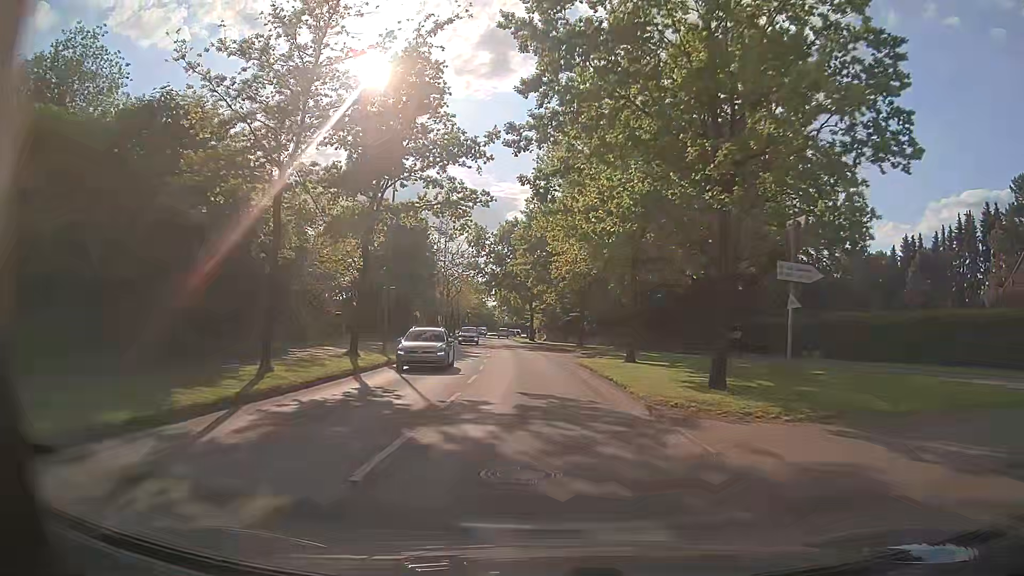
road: secondary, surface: asphalt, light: Day
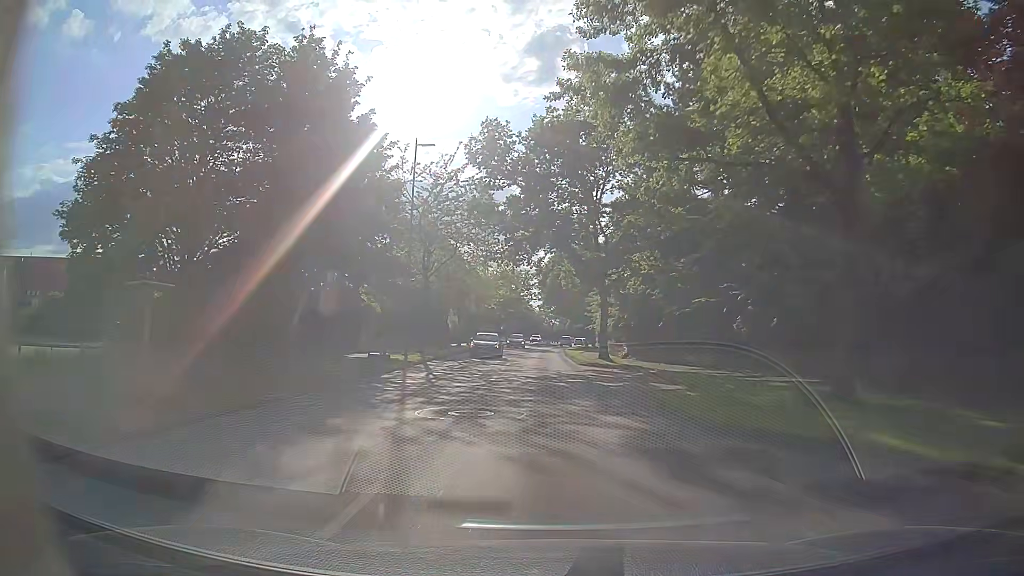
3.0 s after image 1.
(-1.6, +39.3) m; -5°
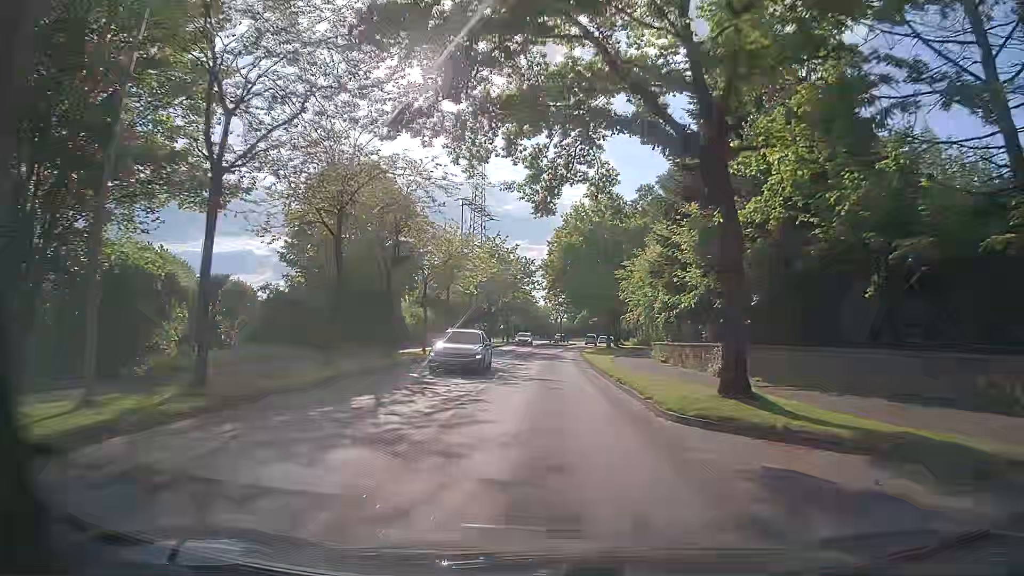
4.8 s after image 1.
(0.0, +23.7) m; 0°
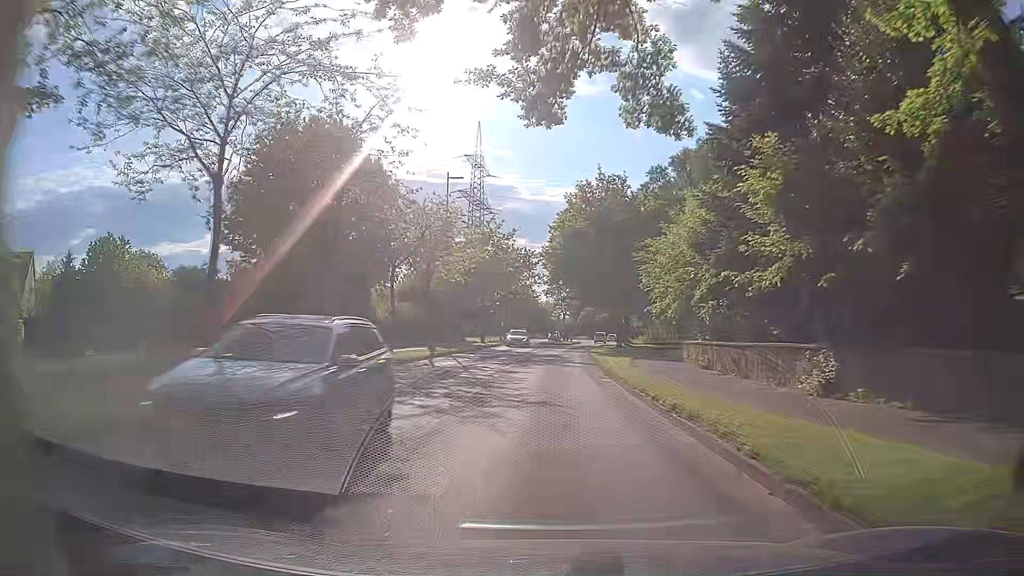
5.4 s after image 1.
(0.0, +7.9) m; 0°
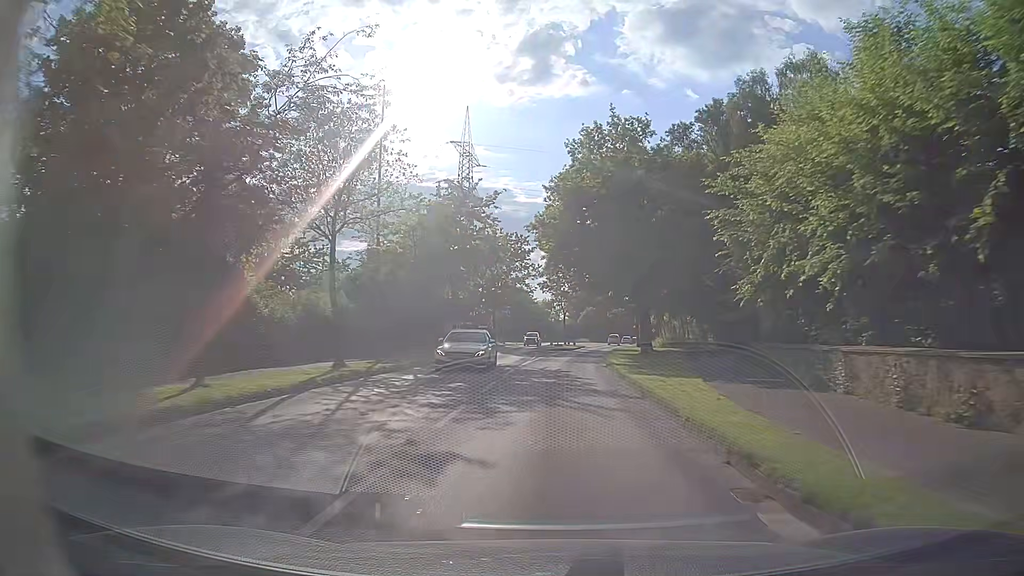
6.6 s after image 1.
(+0.1, +15.8) m; +1°
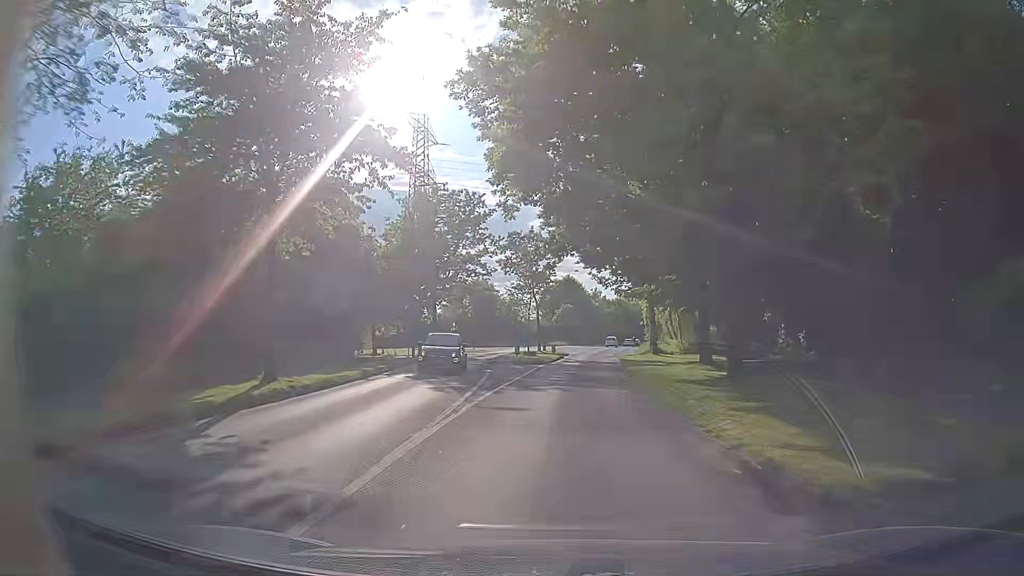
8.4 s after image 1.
(+0.1, +23.8) m; +2°
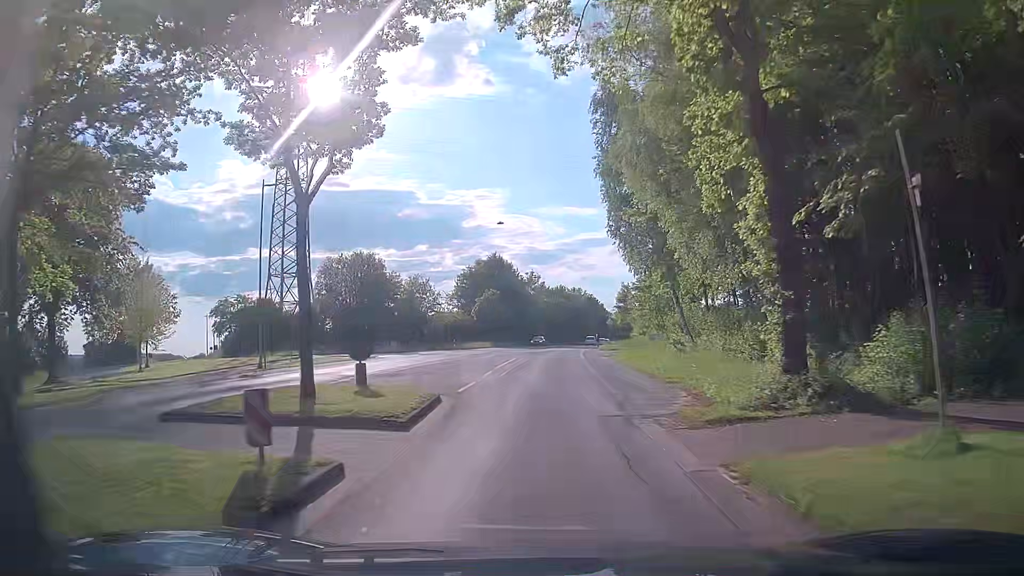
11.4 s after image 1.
(+2.3, +38.3) m; +6°
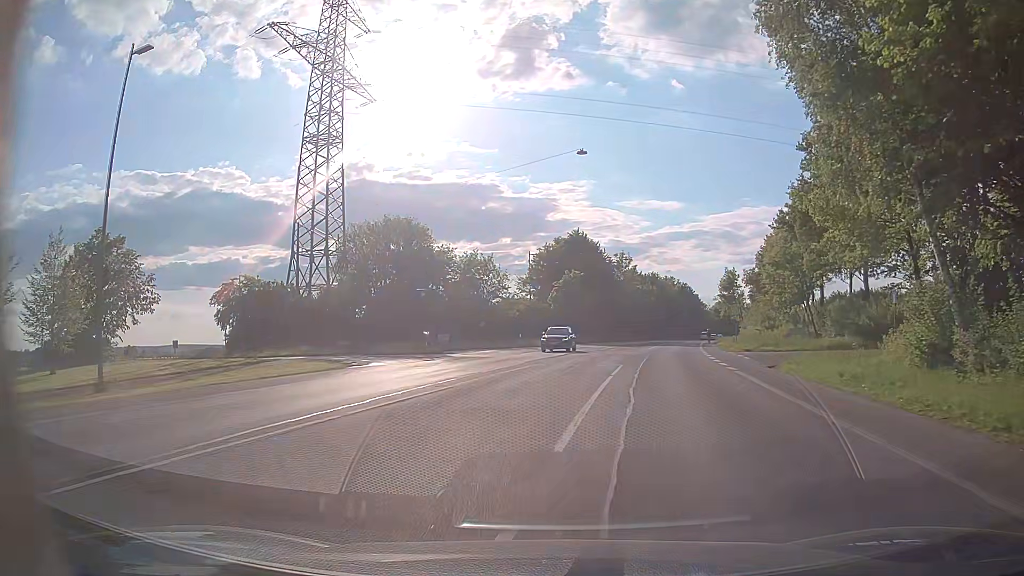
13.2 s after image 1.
(-1.0, +20.3) m; -8°
